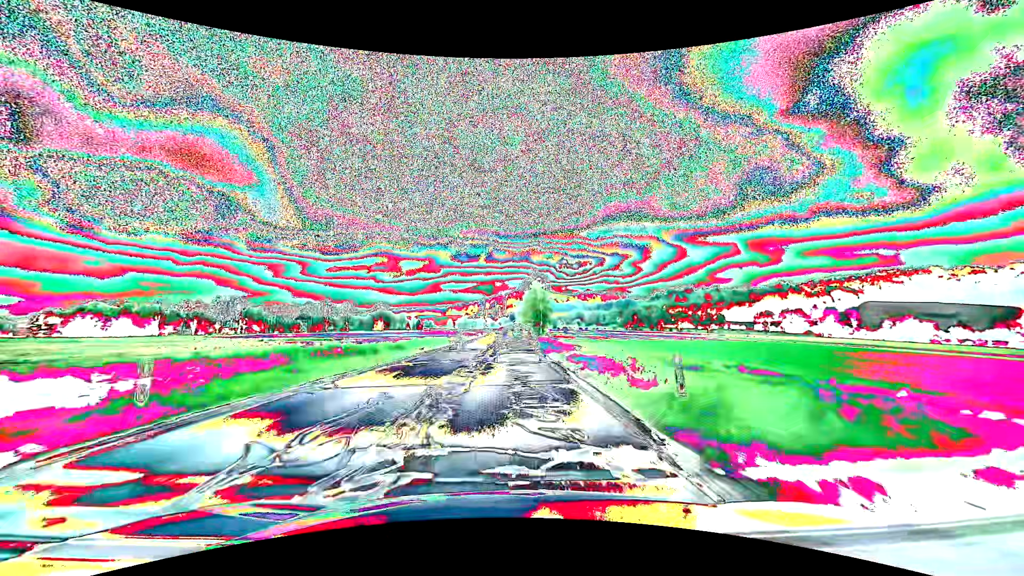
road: secondary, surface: asphalt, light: Day
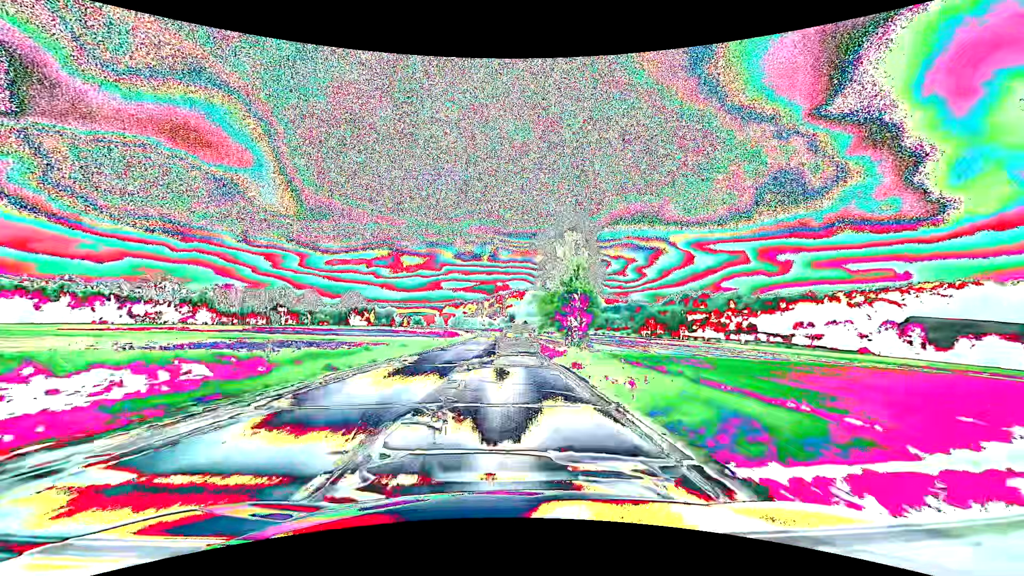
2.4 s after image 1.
(-0.2, +53.1) m; 0°
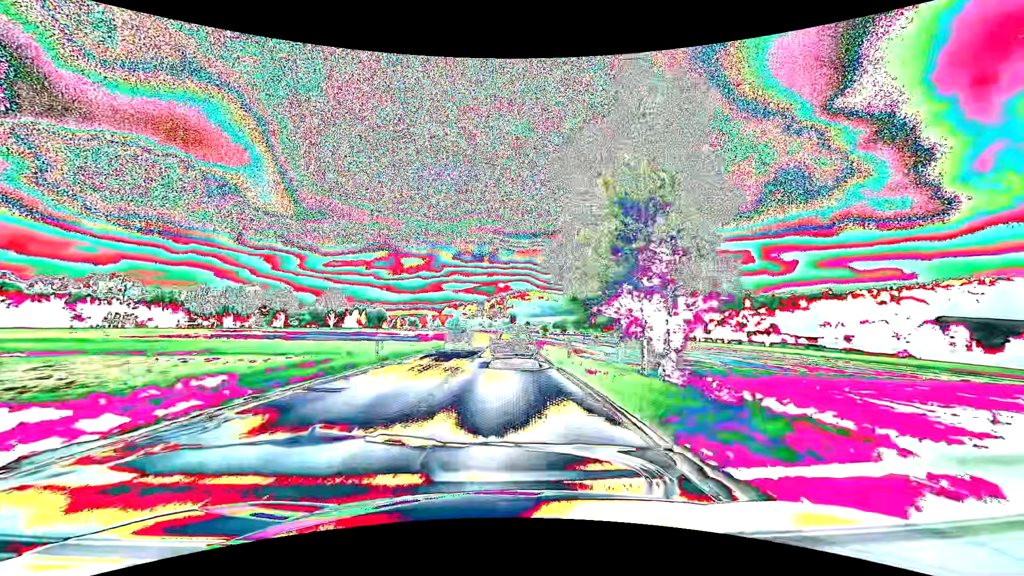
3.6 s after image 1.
(0.0, +27.5) m; 0°
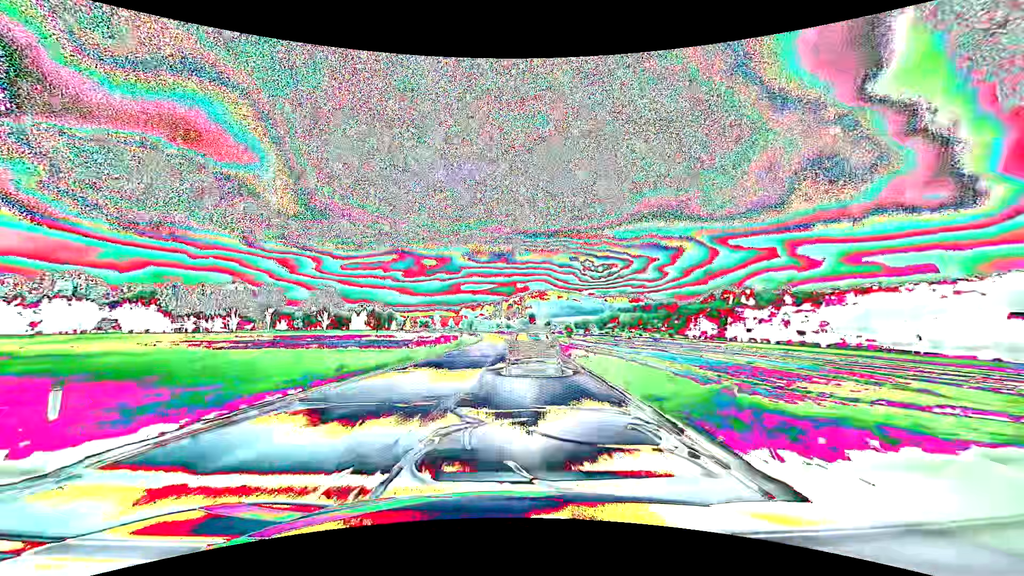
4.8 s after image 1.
(-0.2, +29.1) m; -2°
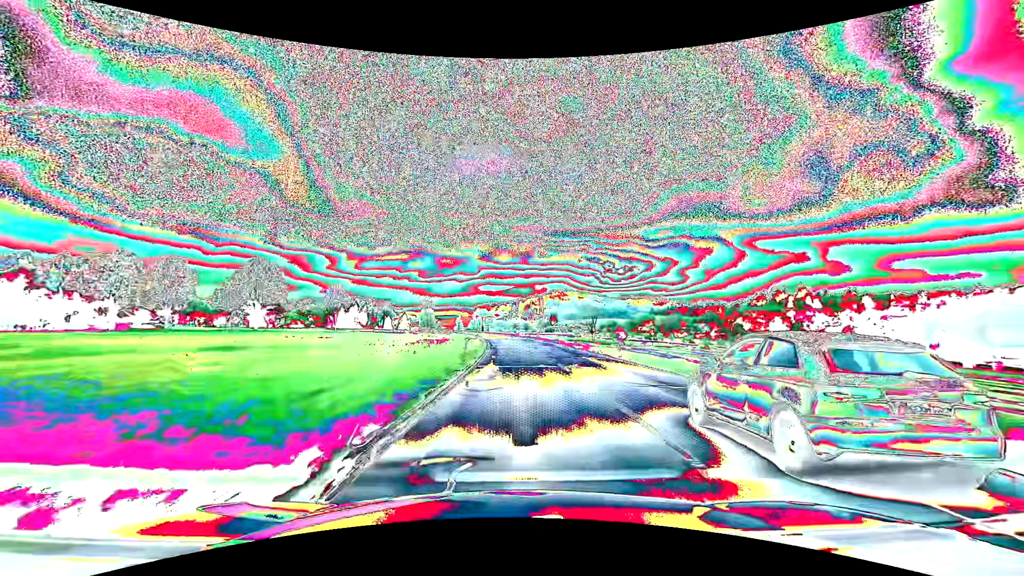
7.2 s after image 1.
(-2.8, +63.3) m; -2°
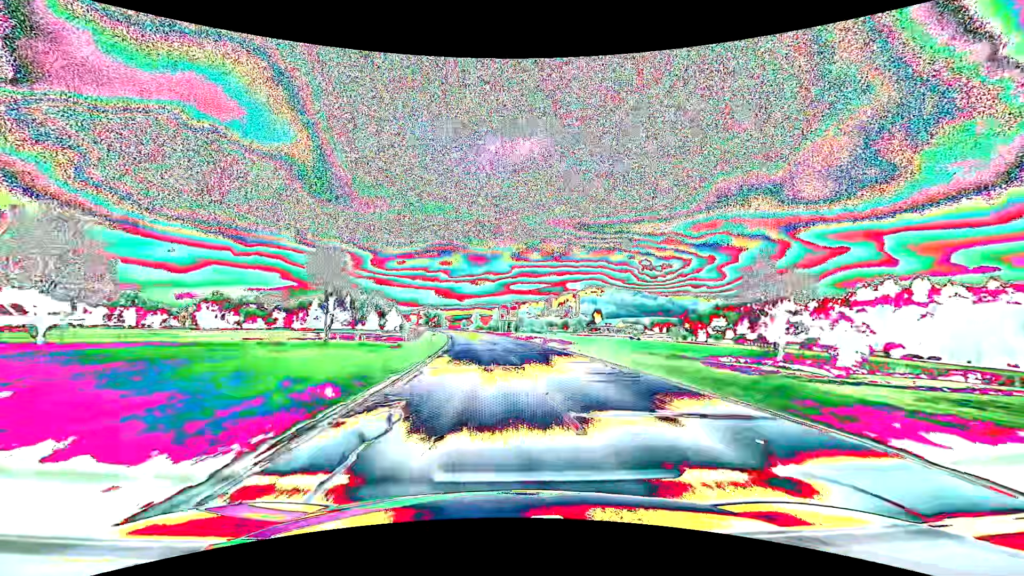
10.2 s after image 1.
(-1.3, +83.2) m; -3°
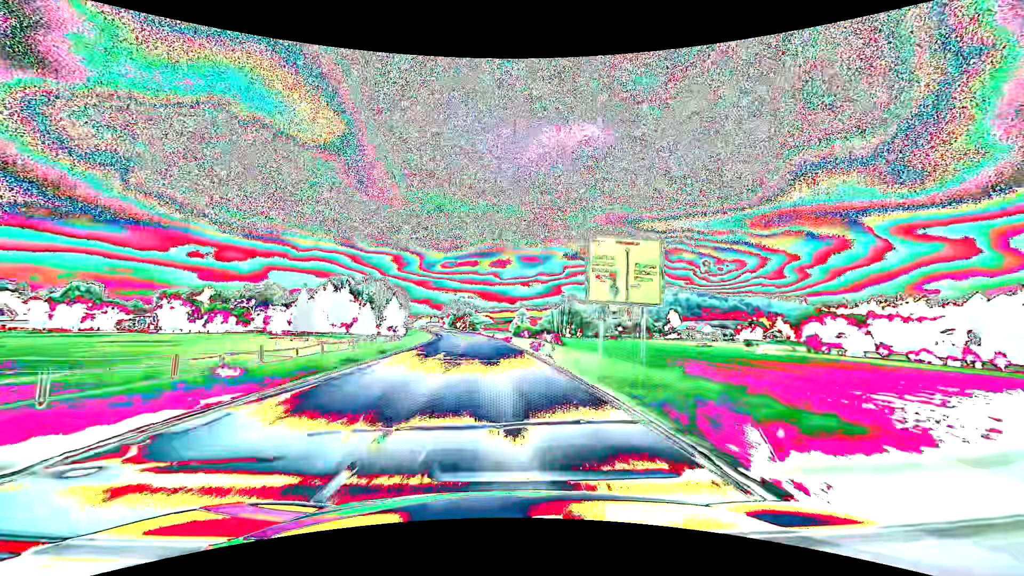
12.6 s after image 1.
(-2.6, +64.3) m; -6°
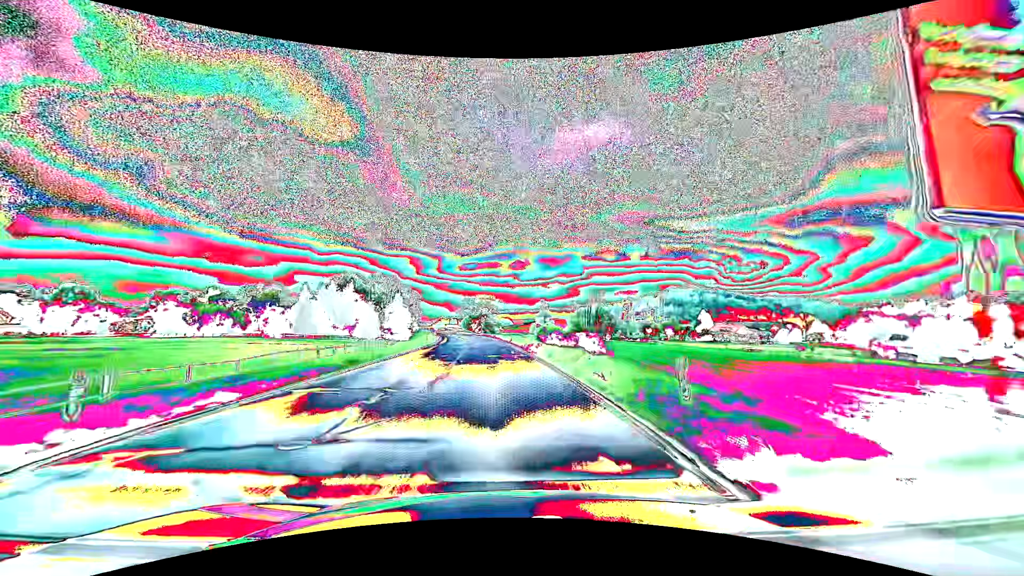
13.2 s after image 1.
(-0.3, +15.9) m; -2°
(0, +10) (0, +20) (-1, +30) (-2, +40) (-3, +50) (-4, +60) (-5, +70) (-6, +80) (-8, +90) (-9, +99) m
